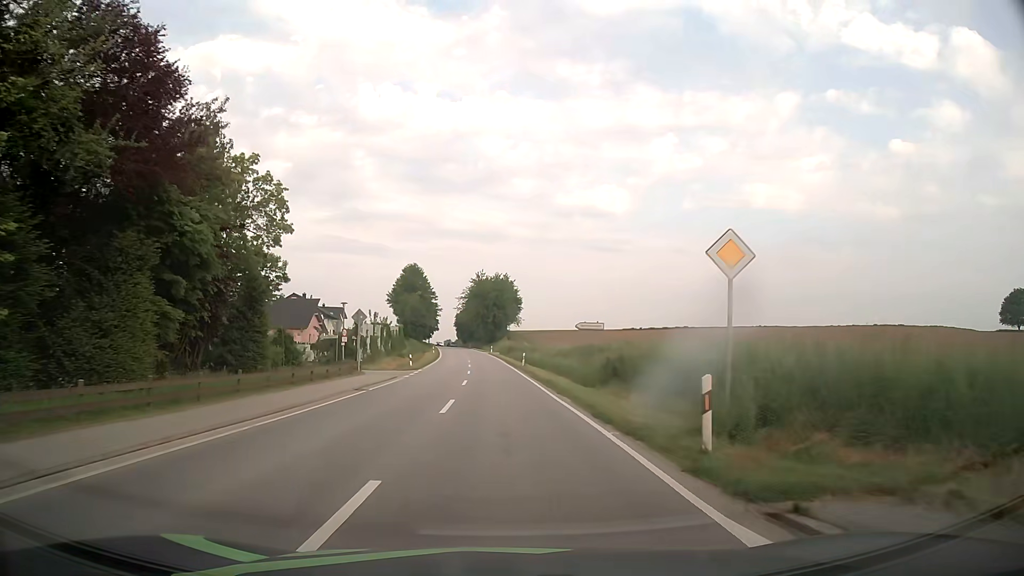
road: secondary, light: Day
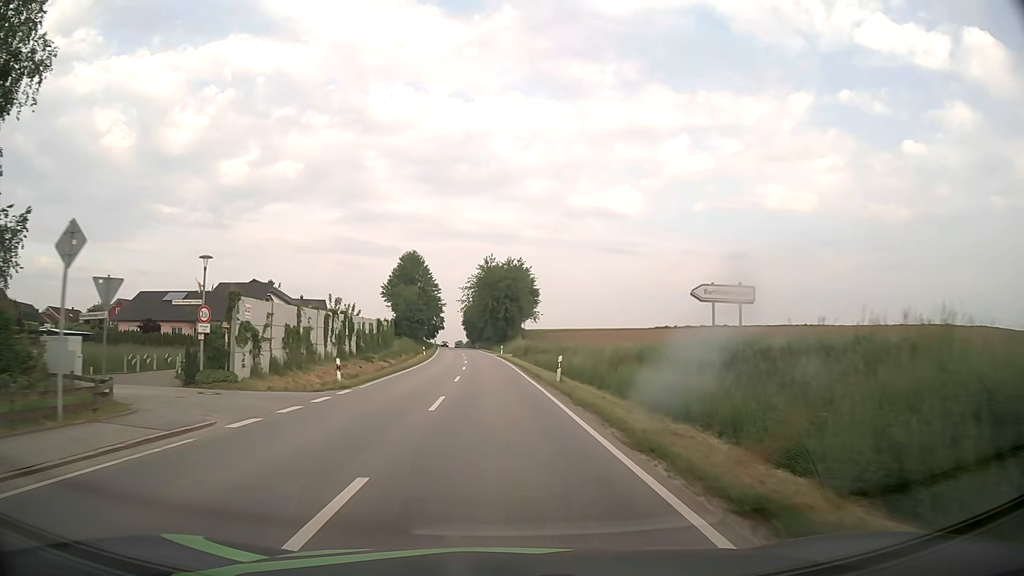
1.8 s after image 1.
(-0.2, +24.6) m; -1°
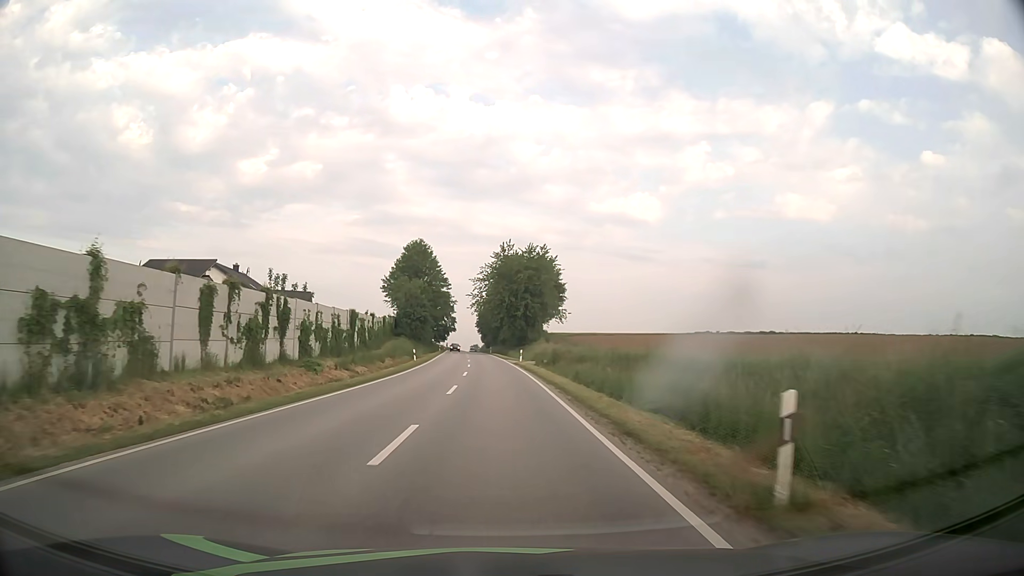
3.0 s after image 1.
(-0.3, +19.7) m; -2°
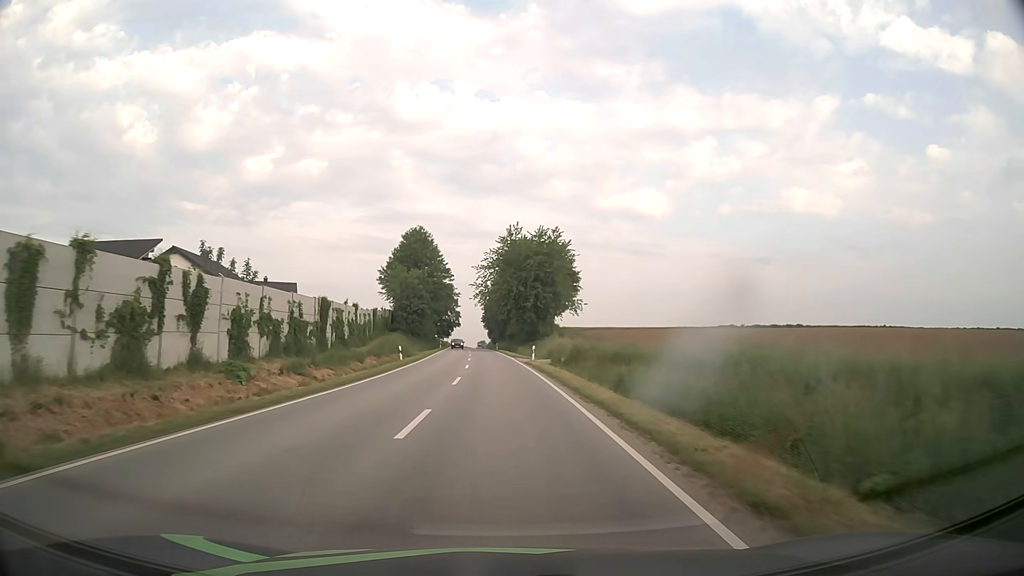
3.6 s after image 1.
(0.0, +10.4) m; 0°
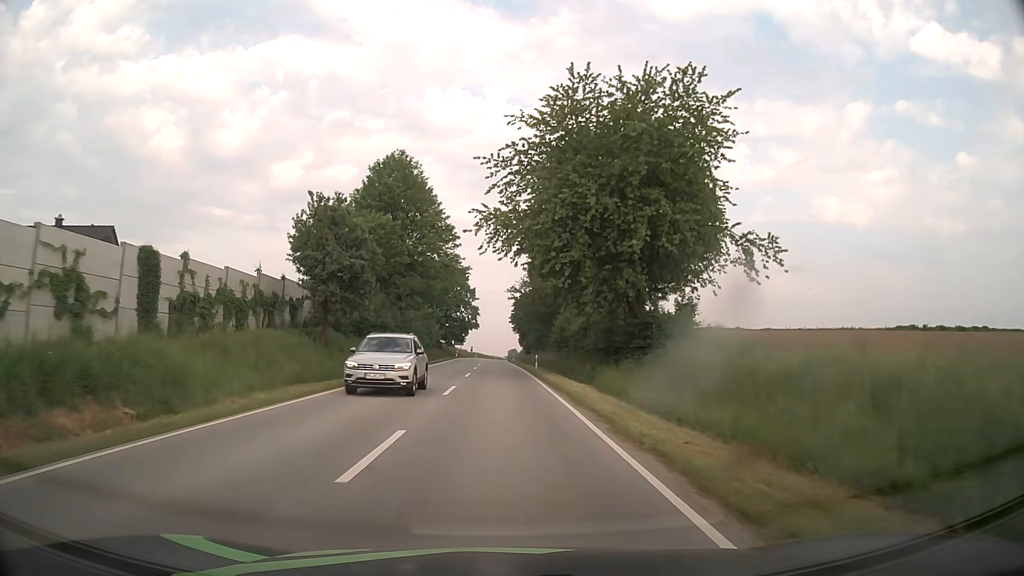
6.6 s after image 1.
(-1.2, +51.2) m; -3°
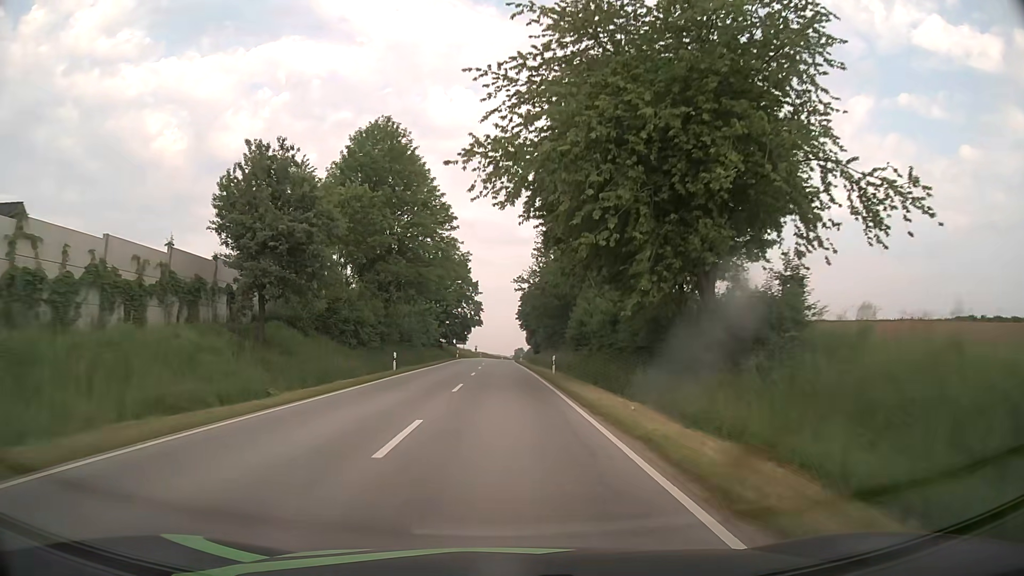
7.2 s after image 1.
(0.0, +10.6) m; -1°
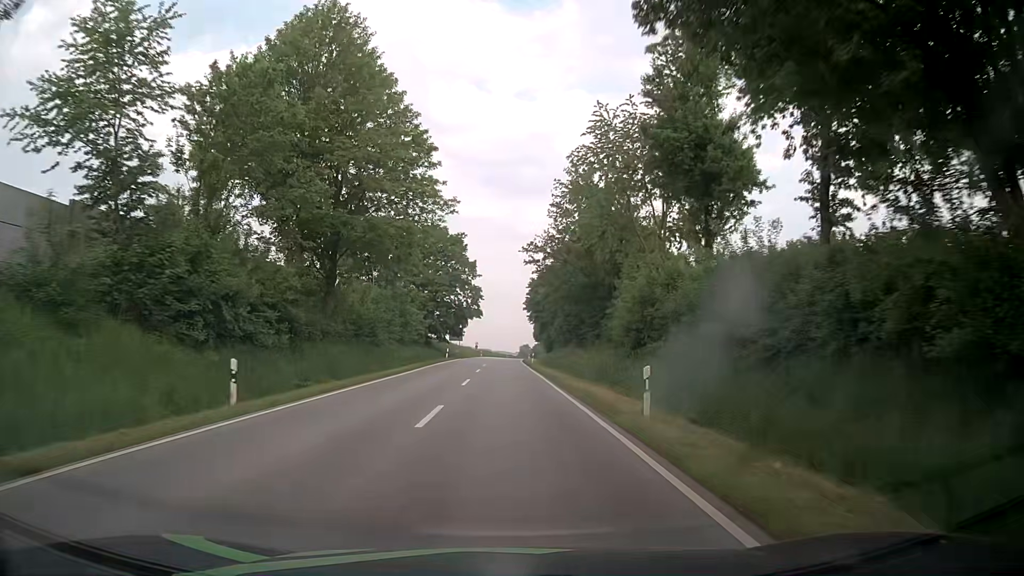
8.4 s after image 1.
(-0.2, +21.2) m; -1°
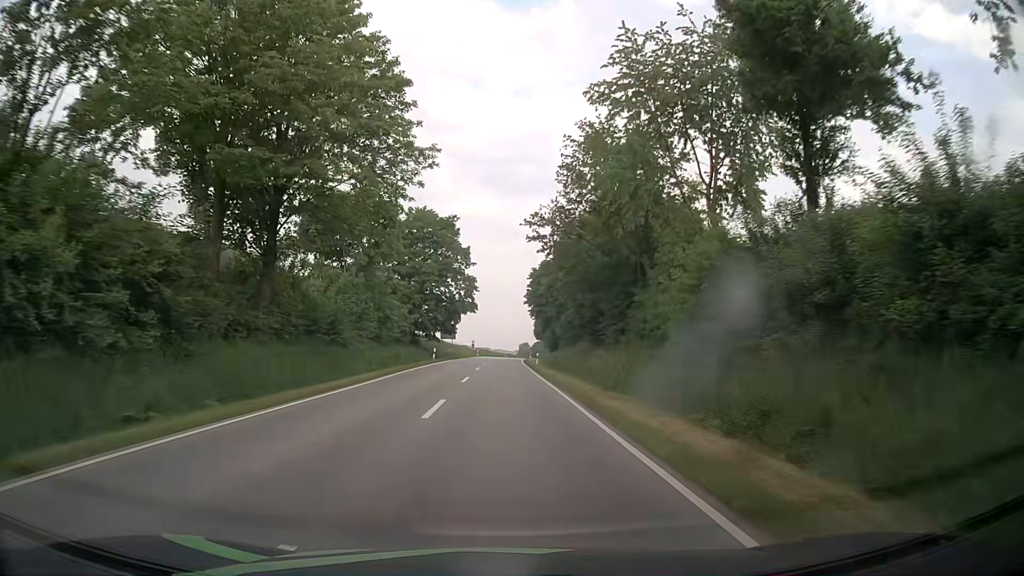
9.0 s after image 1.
(+0.1, +10.6) m; 0°
(0, +10) (0, +20) (0, +30) (0, +40) (0, +50) (0, +60) (+1, +70) (+1, +80) (+1, +90) (+1, +100) m
